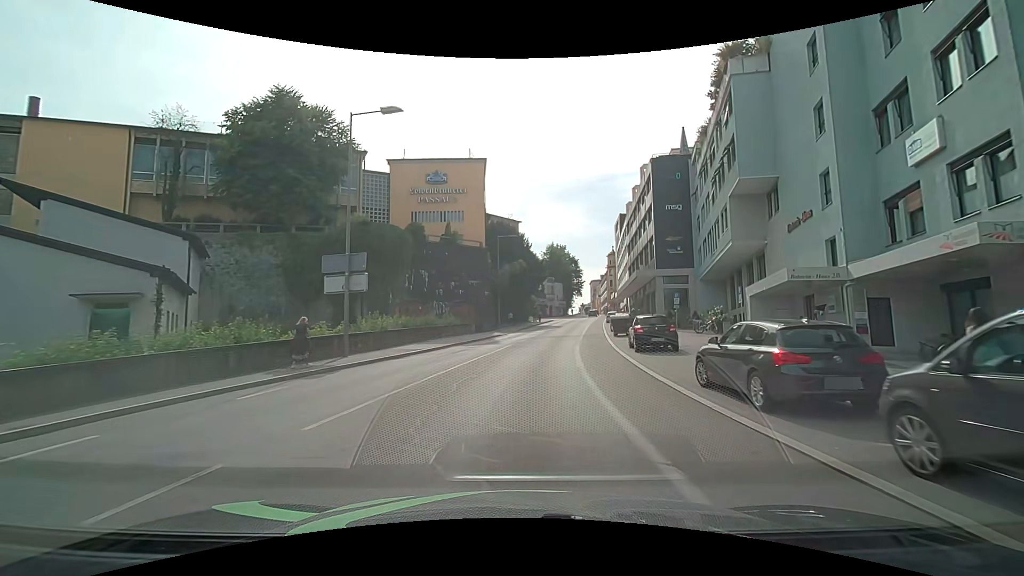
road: tertiary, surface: asphalt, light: Day
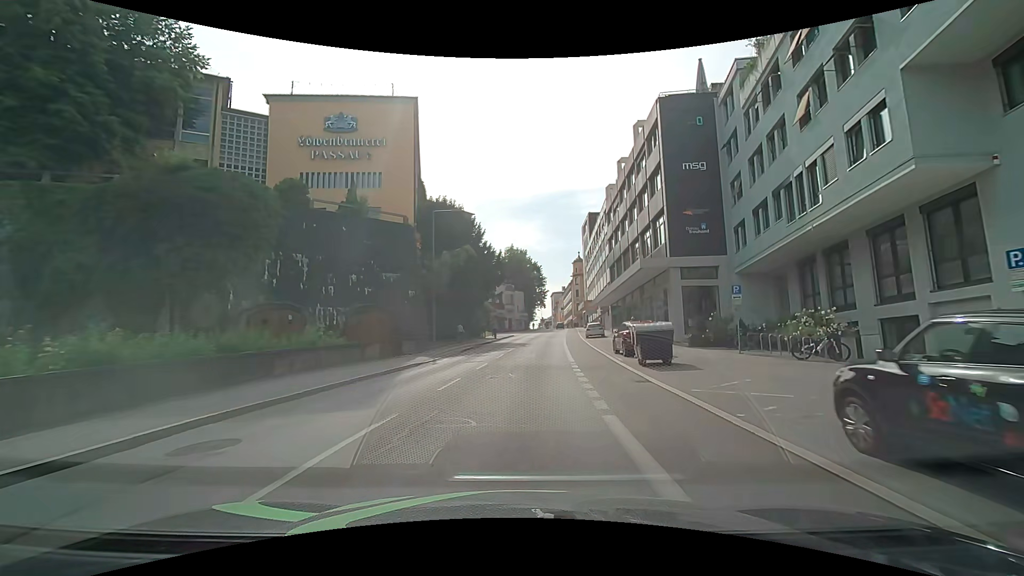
(+0.9, +18.1) m; +6°
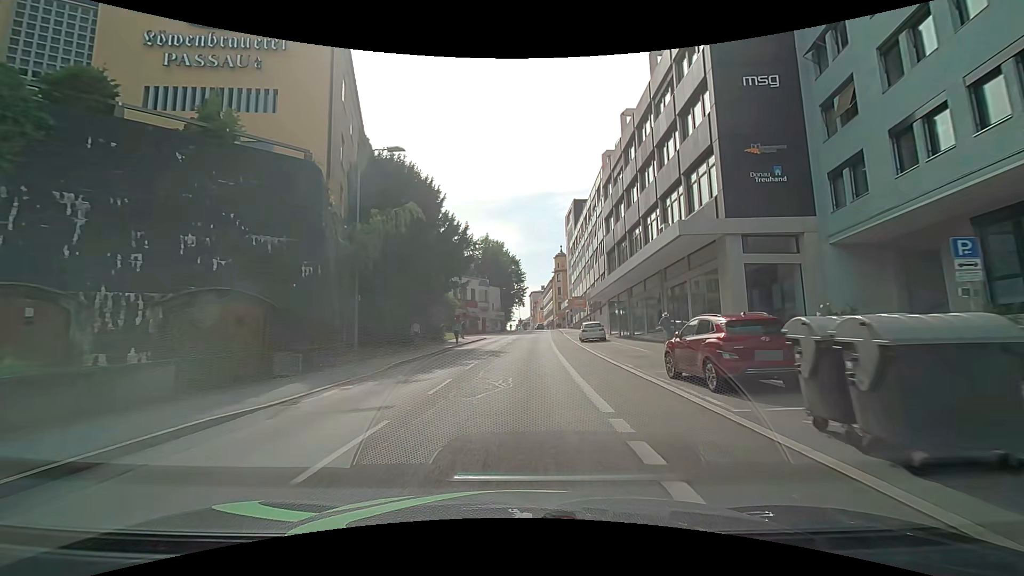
(+0.1, +12.7) m; +2°
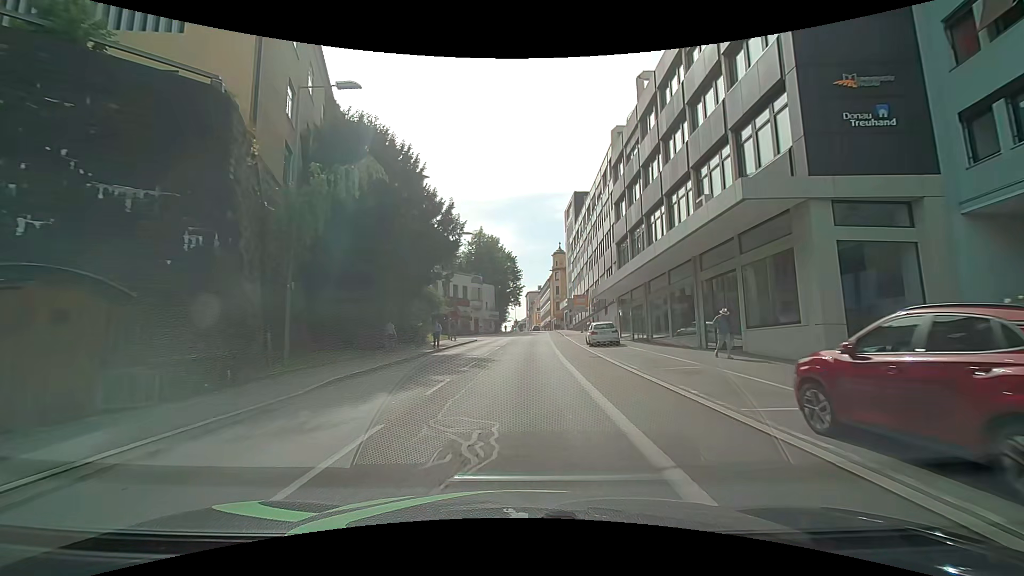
(0.0, +6.5) m; +1°
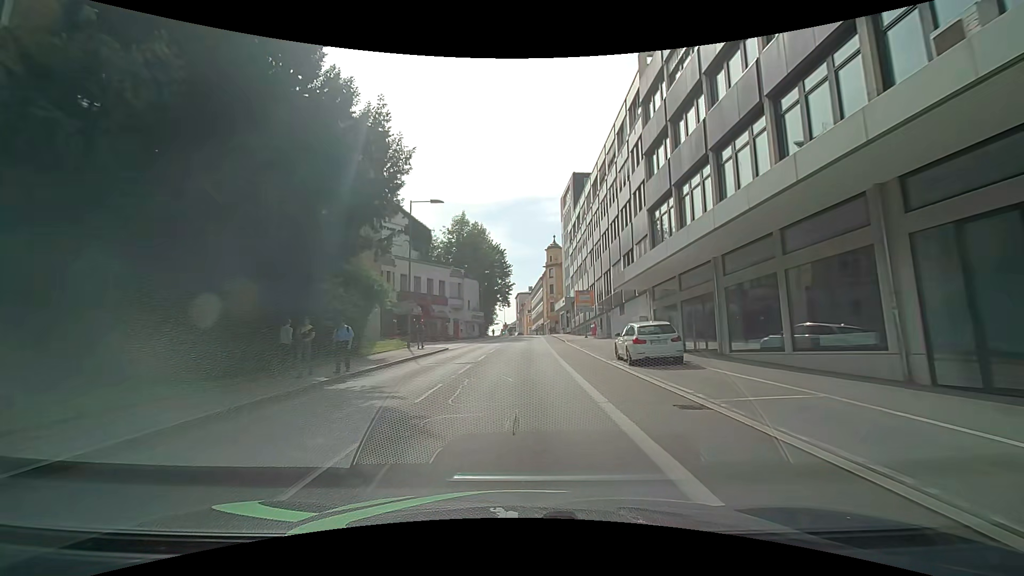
(0.0, +13.1) m; +1°
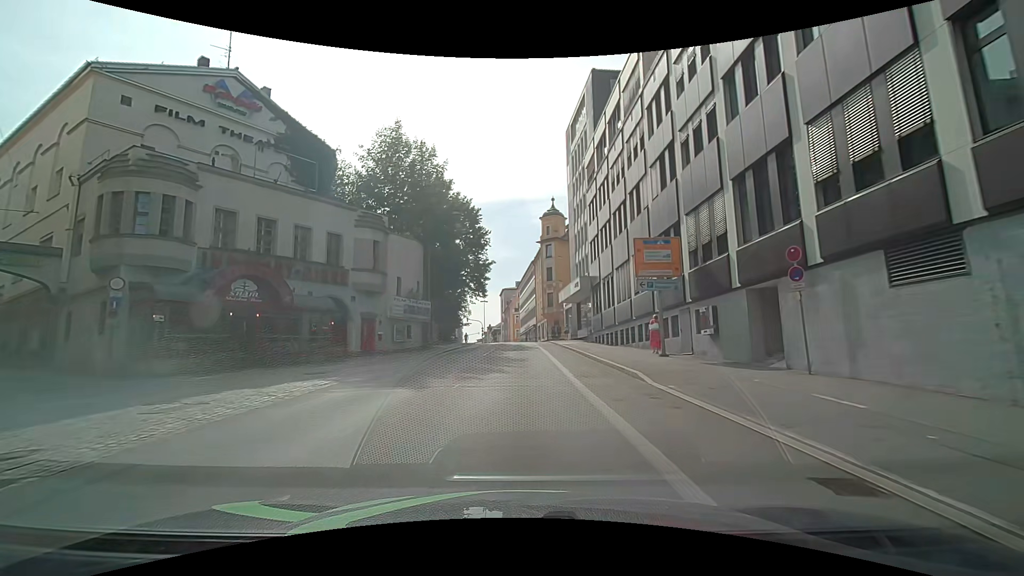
(+0.5, +31.6) m; +1°
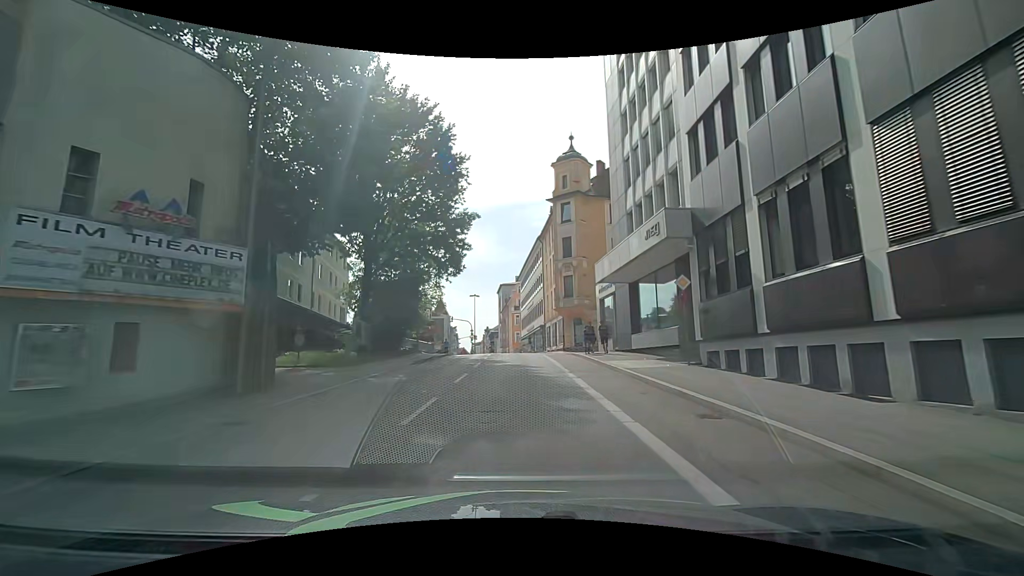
(+0.2, +24.1) m; +2°
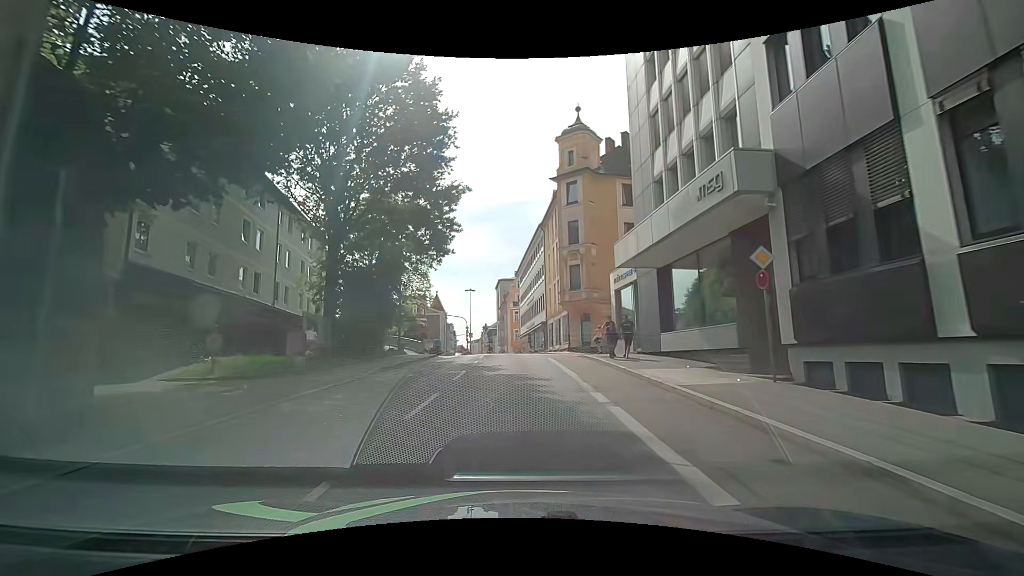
(-0.1, +5.7) m; -1°
(0, +10) (0, +20) (-1, +30) (-1, +40) (-2, +50) (-3, +60) (-4, +70) (-5, +80) (-6, +90) (-6, +100) m
